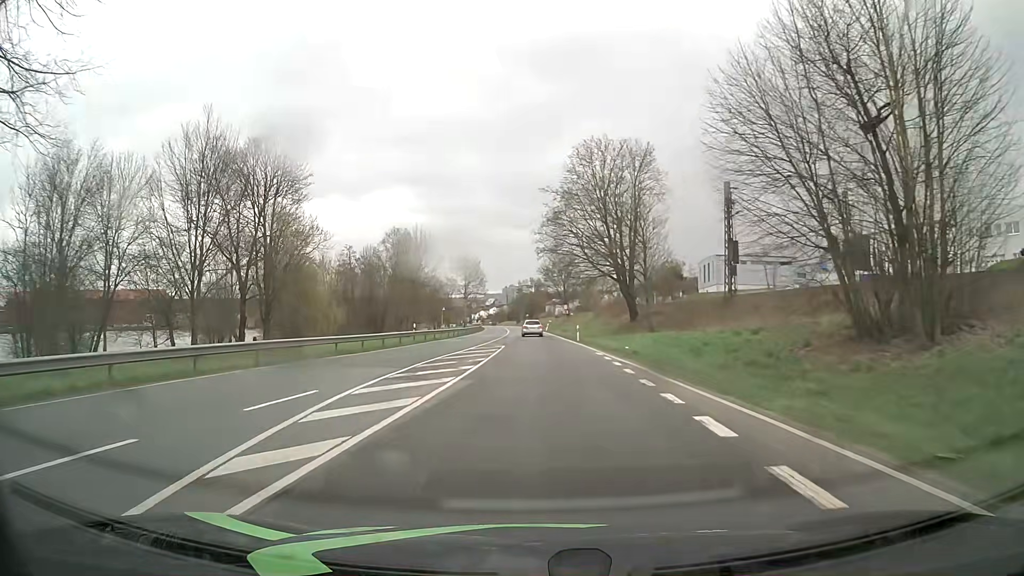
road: primary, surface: asphalt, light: Day
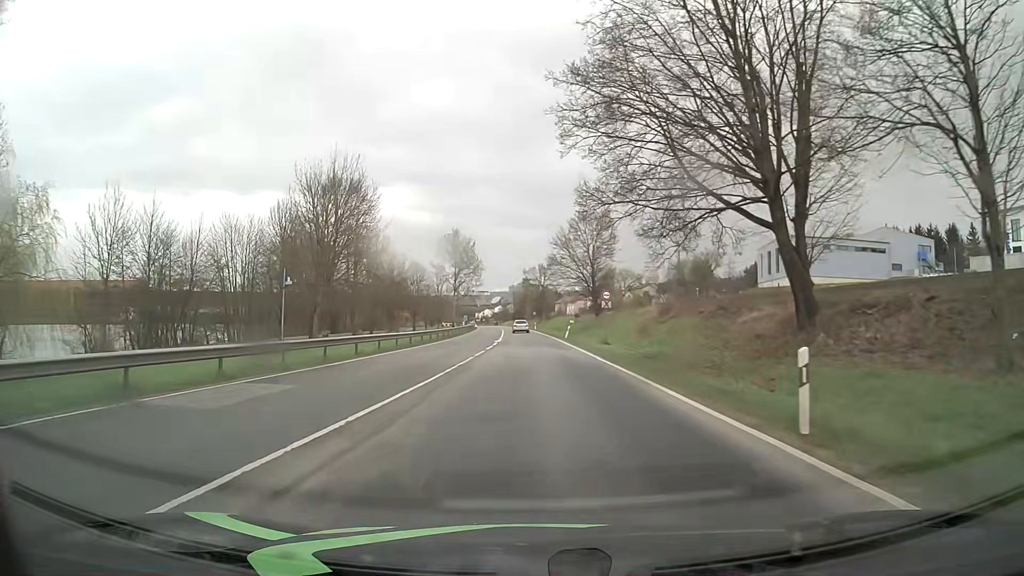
(+0.2, +38.3) m; 0°
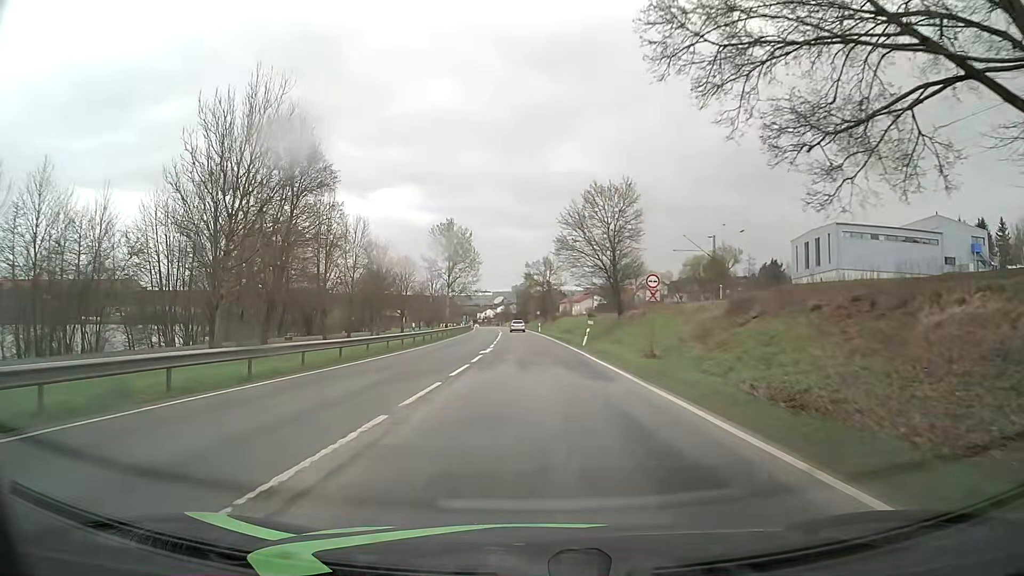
(-0.1, +15.2) m; -1°
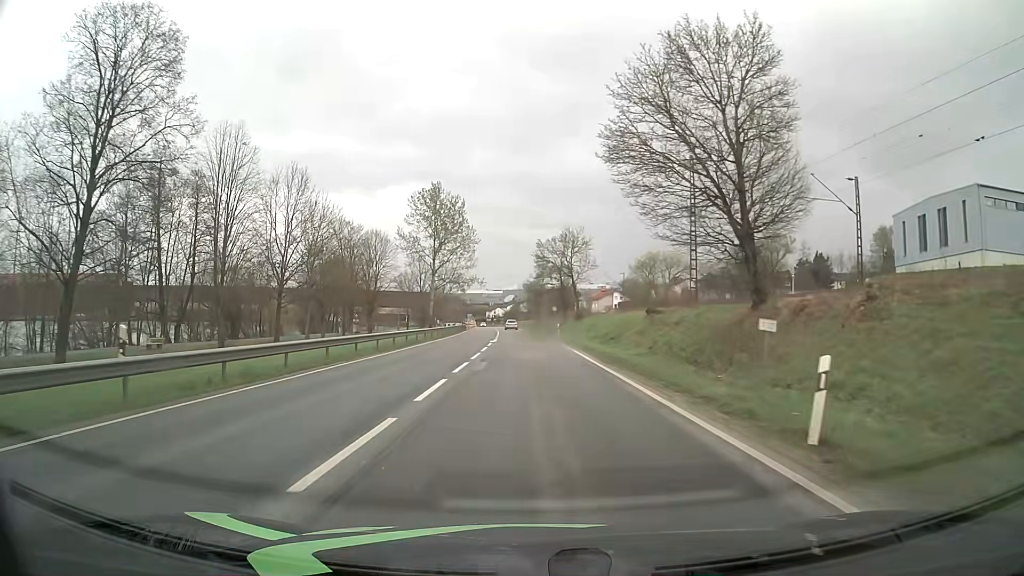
(-0.1, +30.5) m; -1°
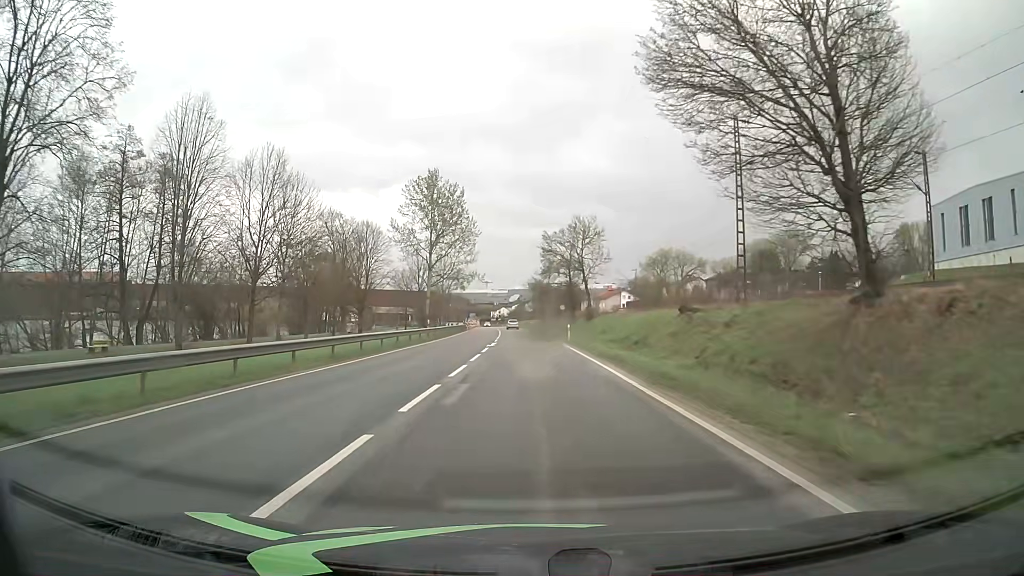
(0.0, +7.6) m; 0°
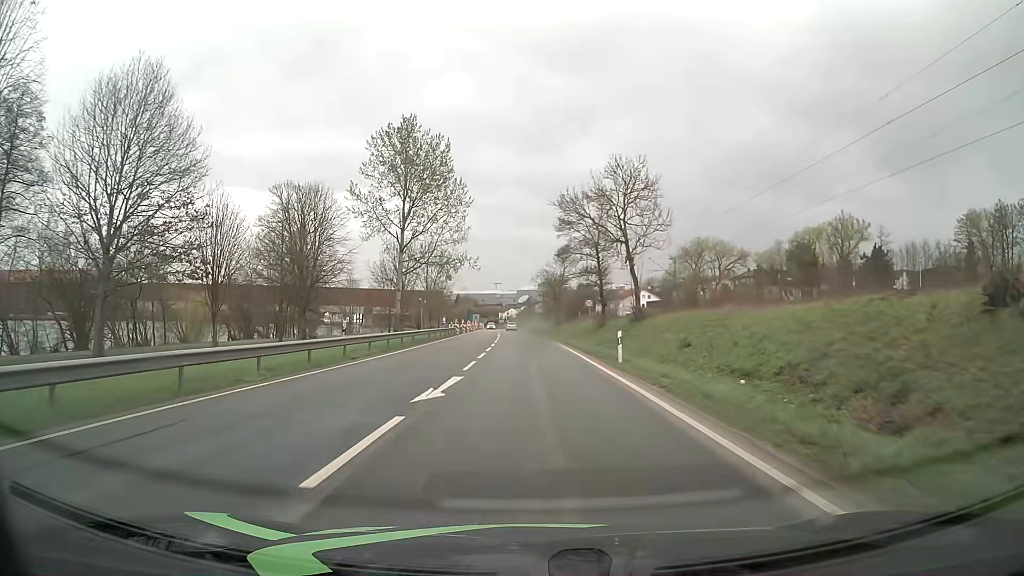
(-0.2, +22.9) m; -1°
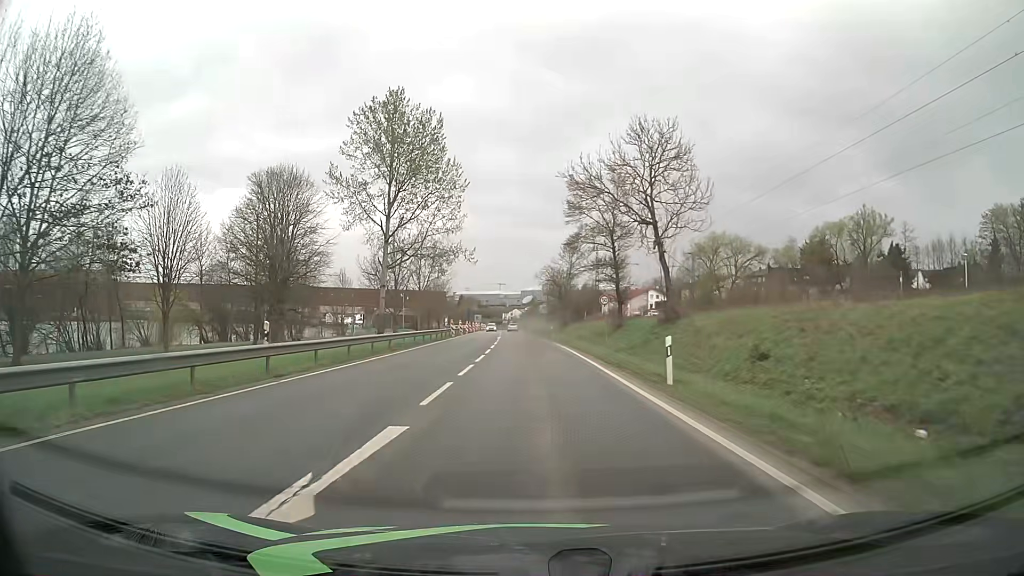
(0.0, +7.6) m; 0°
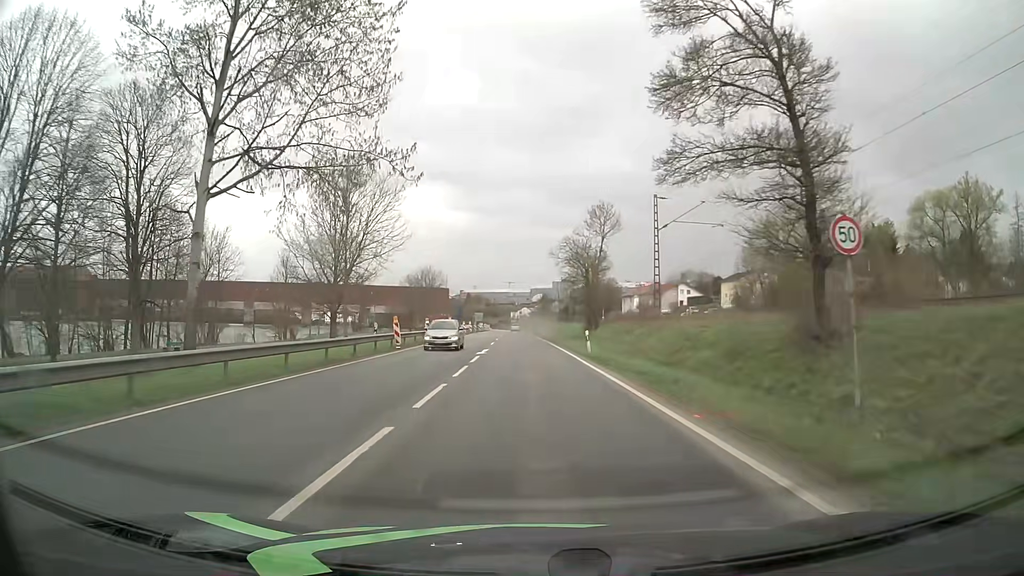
(-0.3, +30.5) m; -1°
(0, +10) (0, +20) (0, +30) (-1, +40) (-1, +50) (-1, +60) (-1, +70) (-1, +80) (-2, +90) (-2, +100) m
